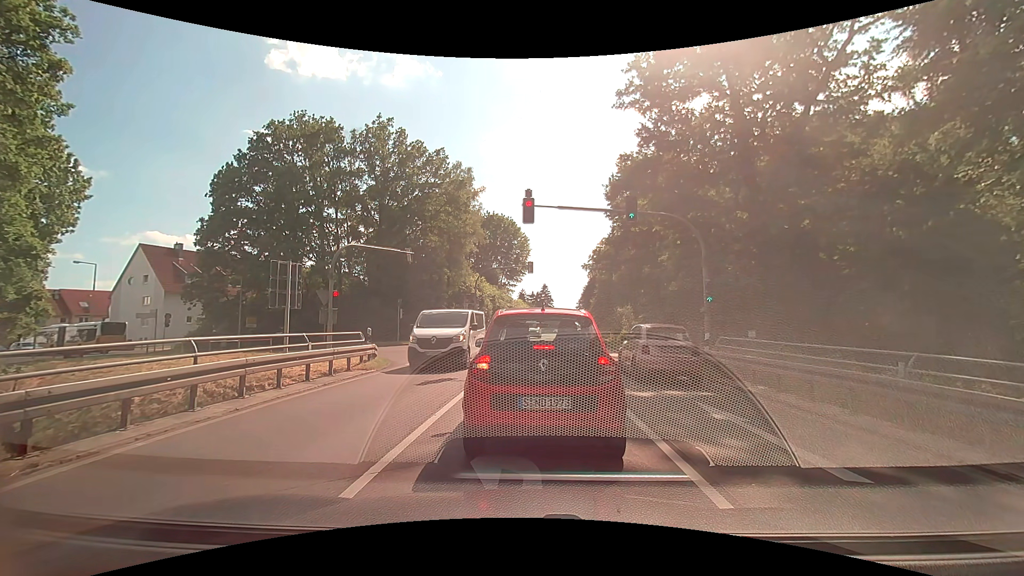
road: secondary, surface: asphalt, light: Day
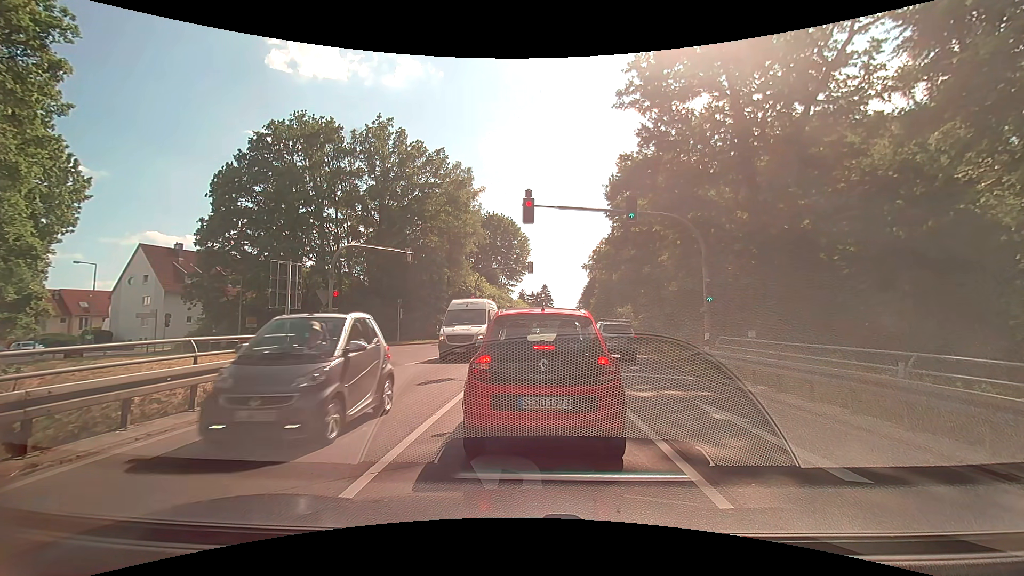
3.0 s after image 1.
(0.0, 0.0) m; 0°
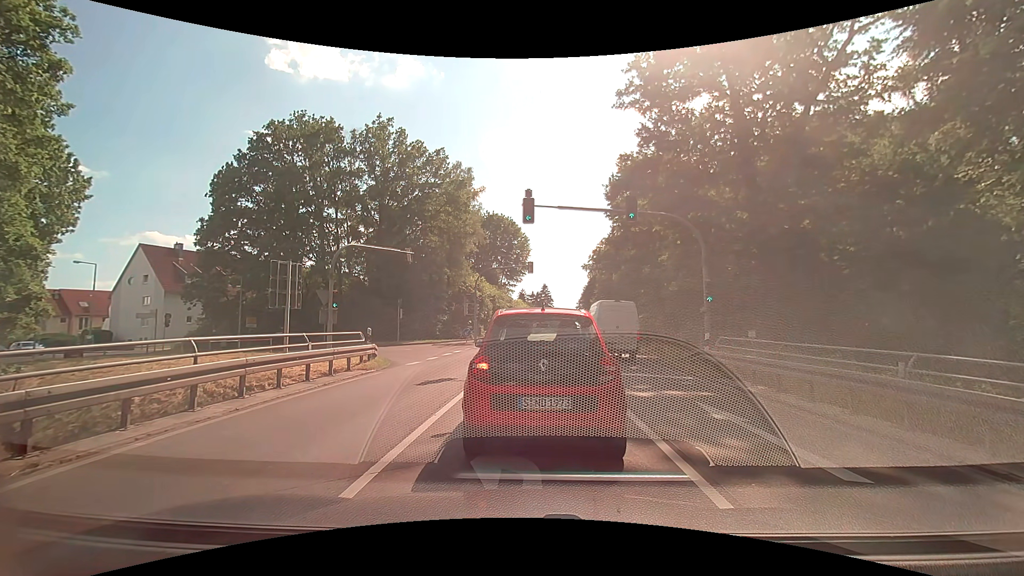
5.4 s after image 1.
(0.0, 0.0) m; 0°
